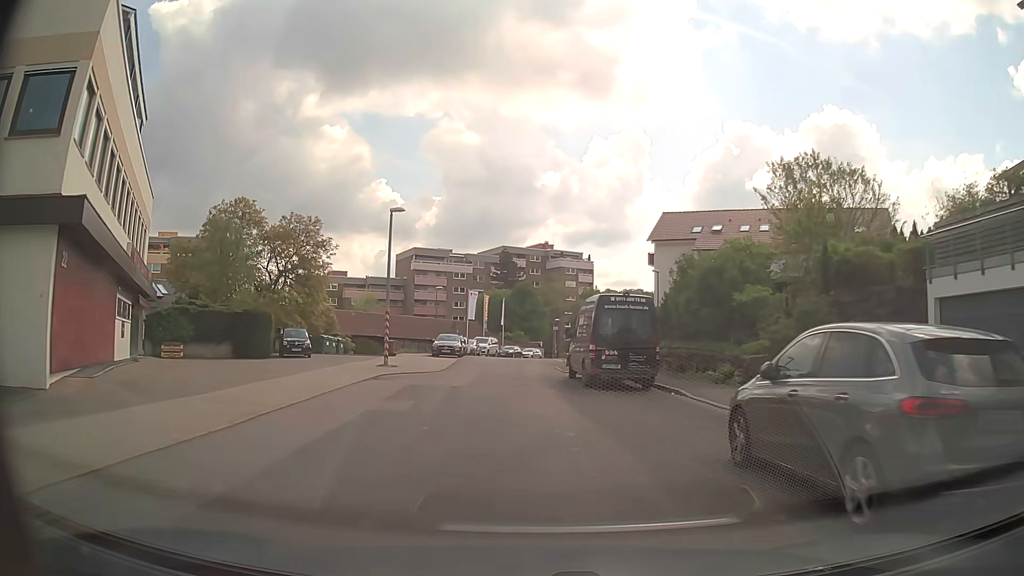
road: residential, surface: asphalt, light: Day
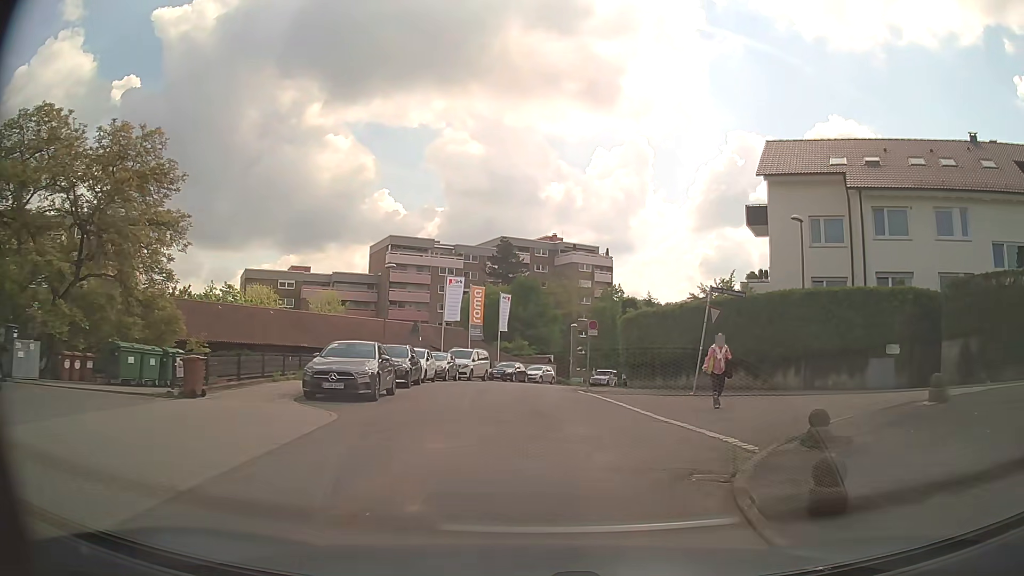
(-0.7, +25.4) m; 0°
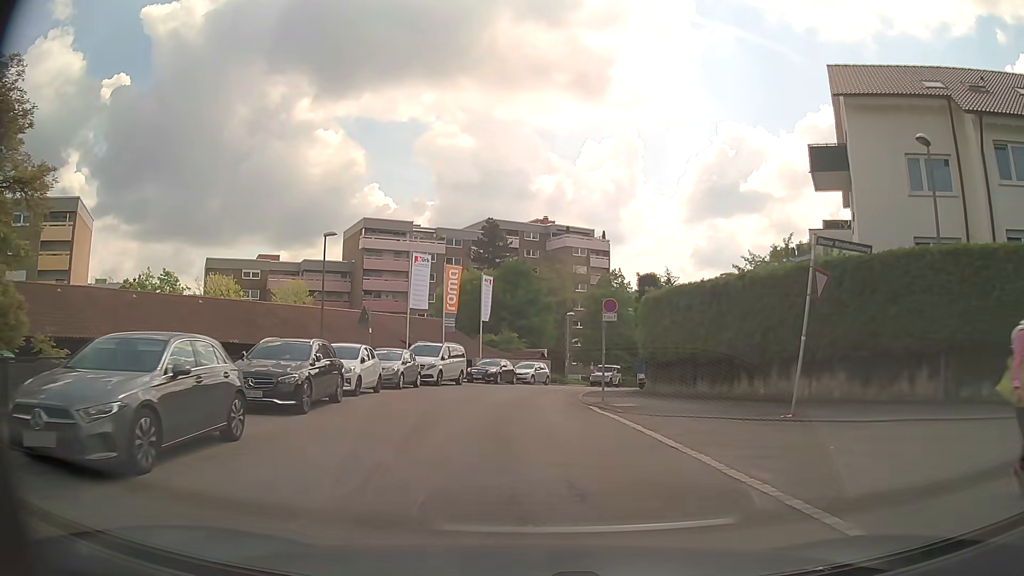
(+0.1, +9.8) m; +1°
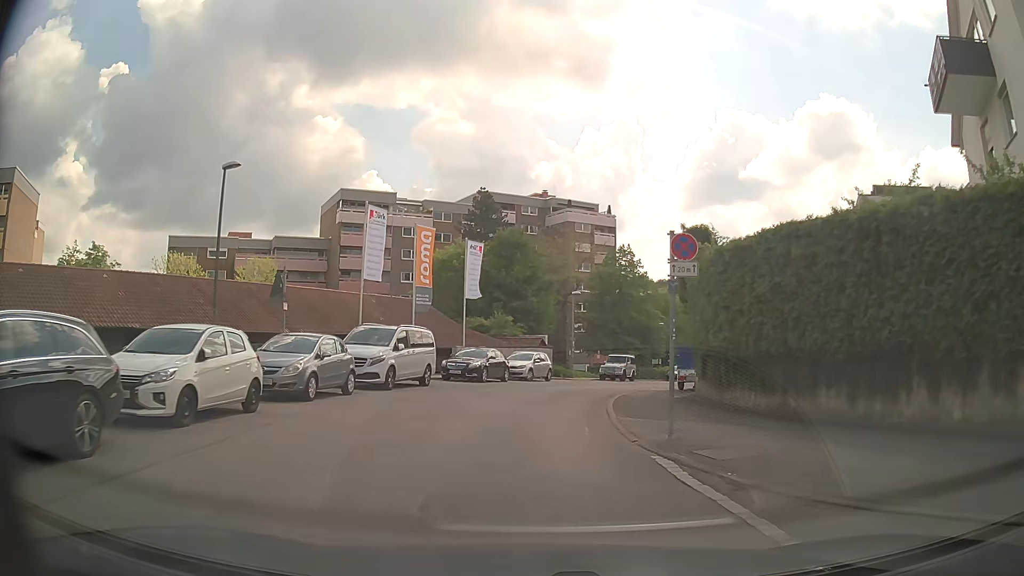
(0.0, +9.8) m; 0°
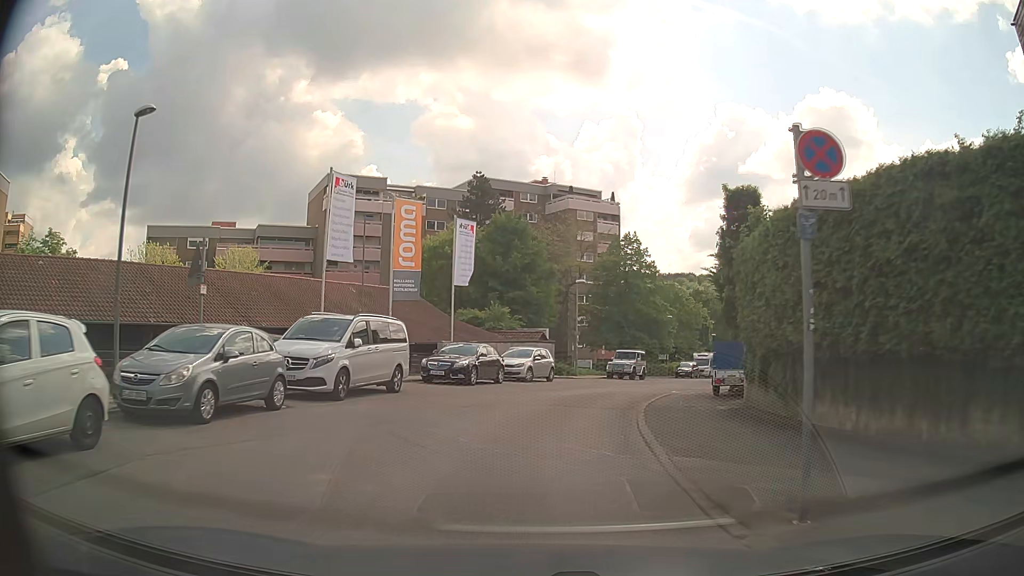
(0.0, +5.0) m; 0°
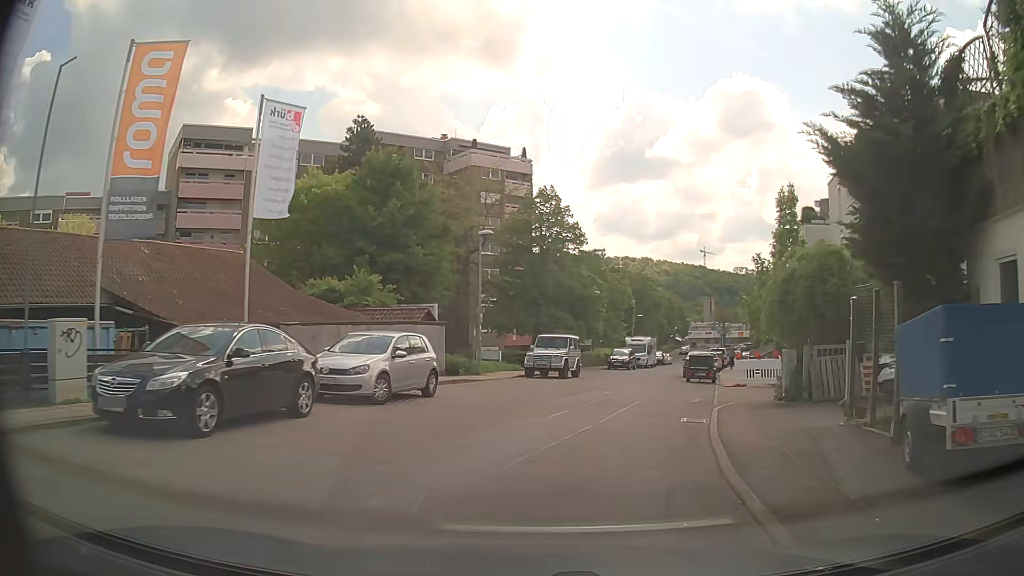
(+0.6, +14.4) m; +8°
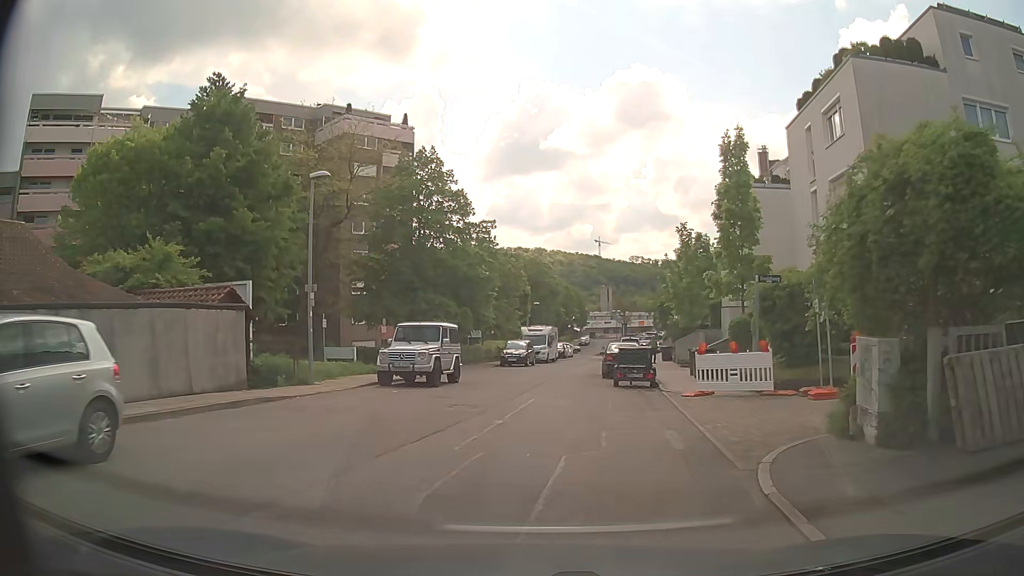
(+0.8, +9.5) m; +8°
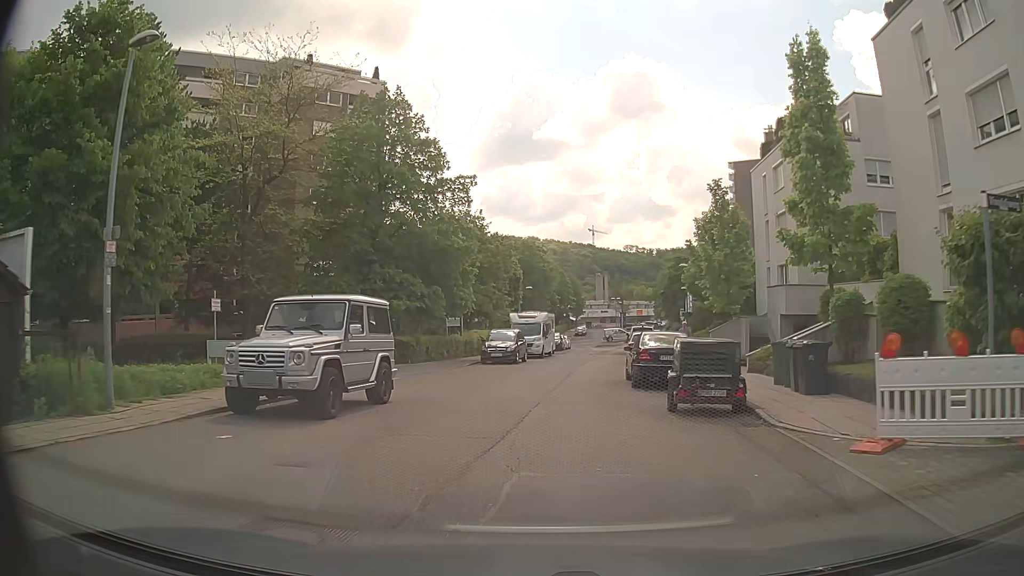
(+0.3, +10.0) m; +1°
